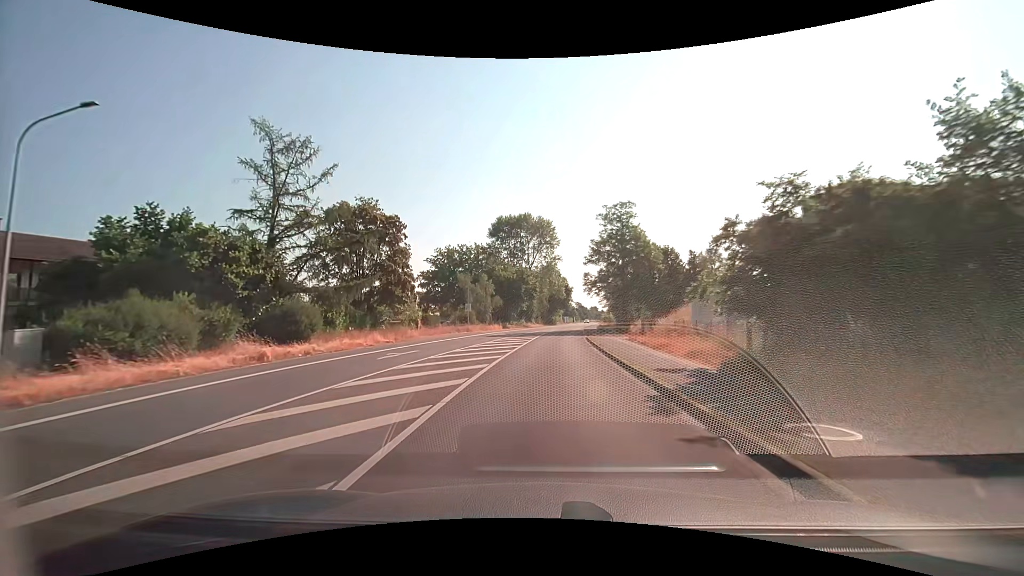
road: secondary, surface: asphalt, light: Day
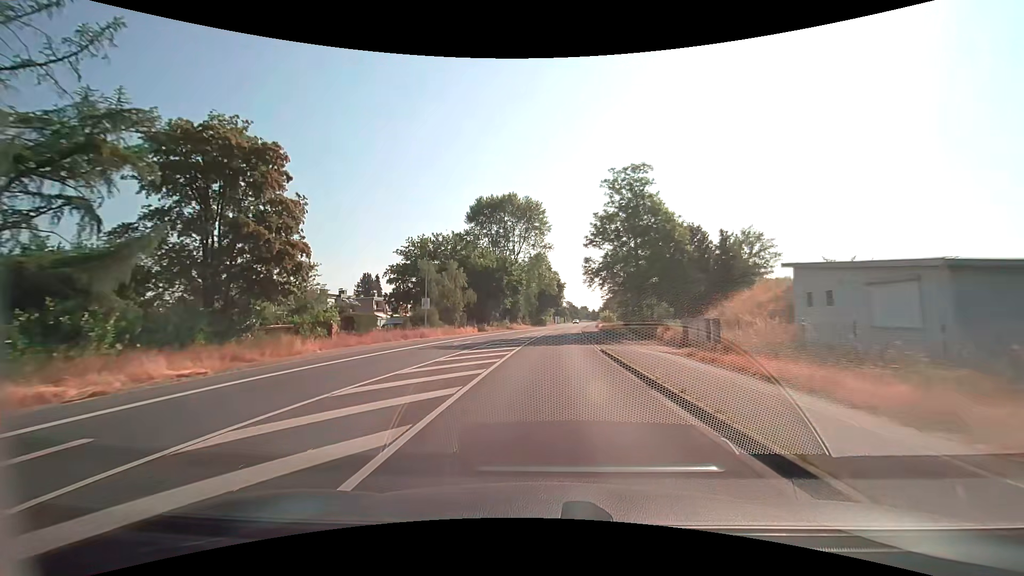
(+0.1, +15.7) m; +1°
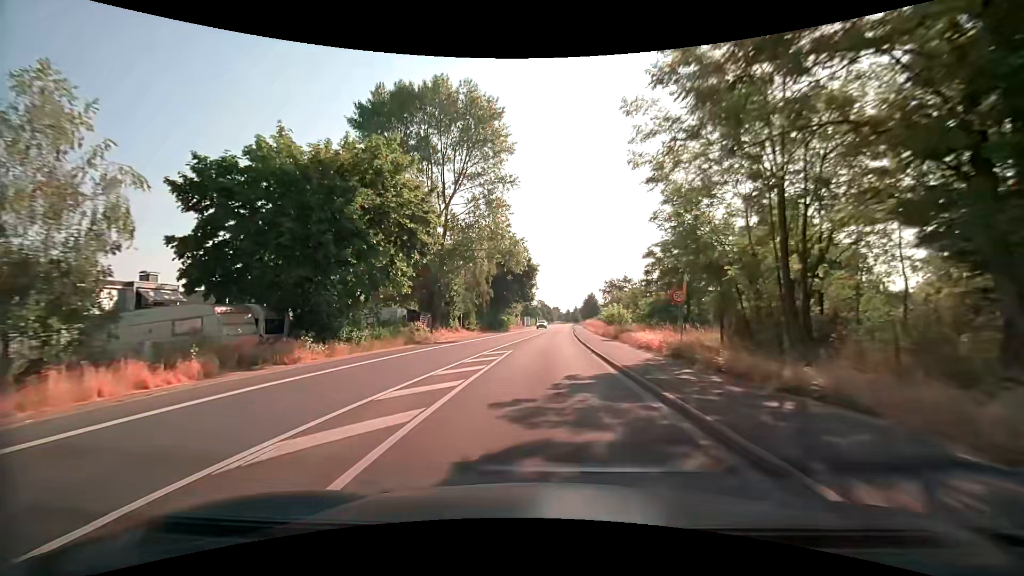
(+1.0, +39.5) m; +3°
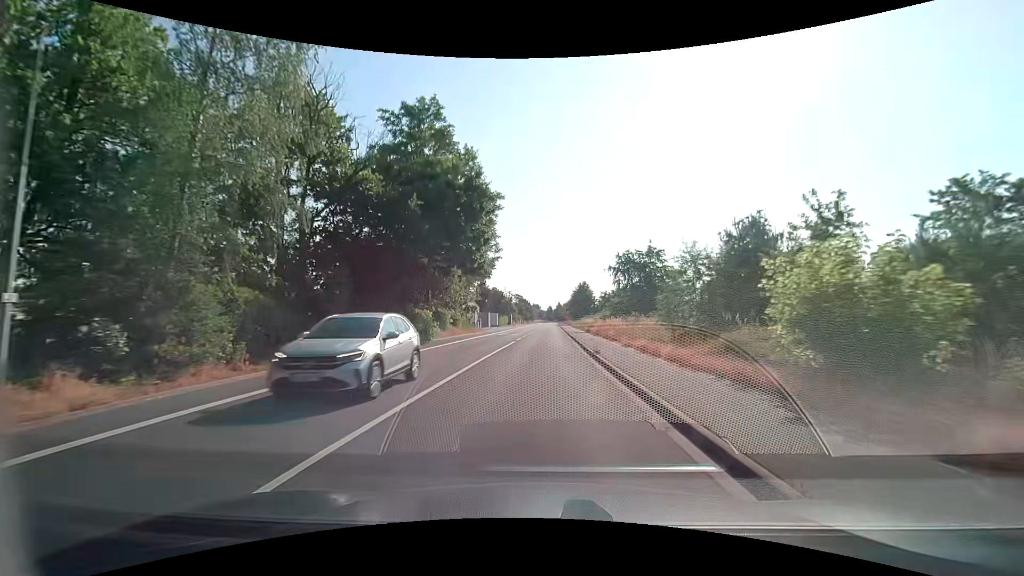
(+0.9, +39.6) m; +2°
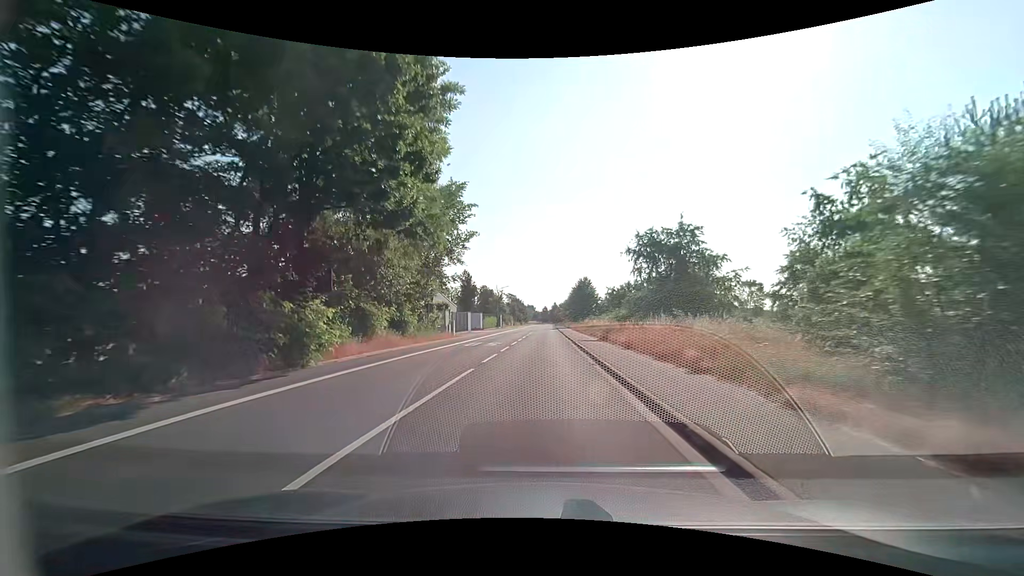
(+0.2, +15.9) m; +1°
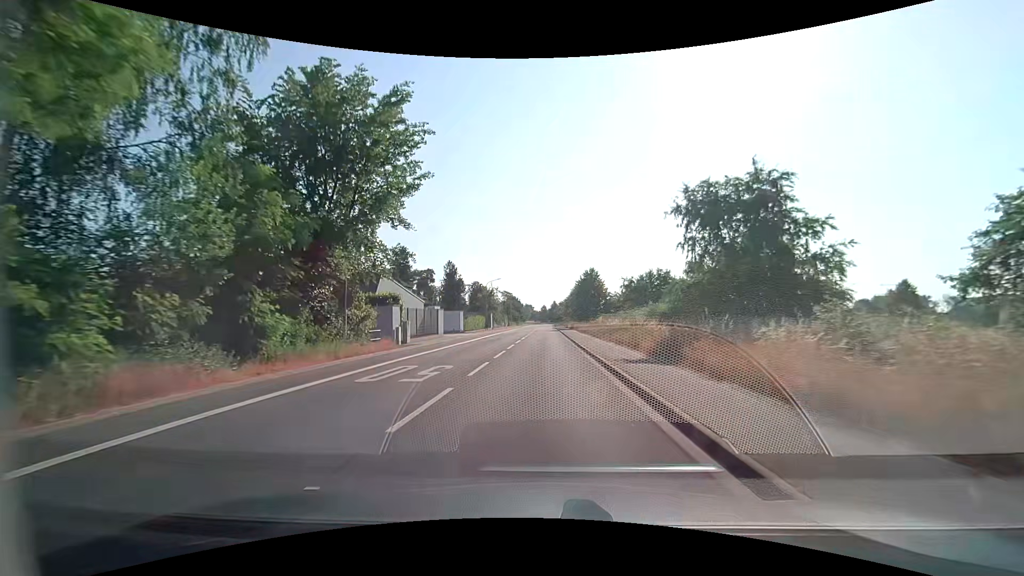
(+0.1, +15.9) m; 0°
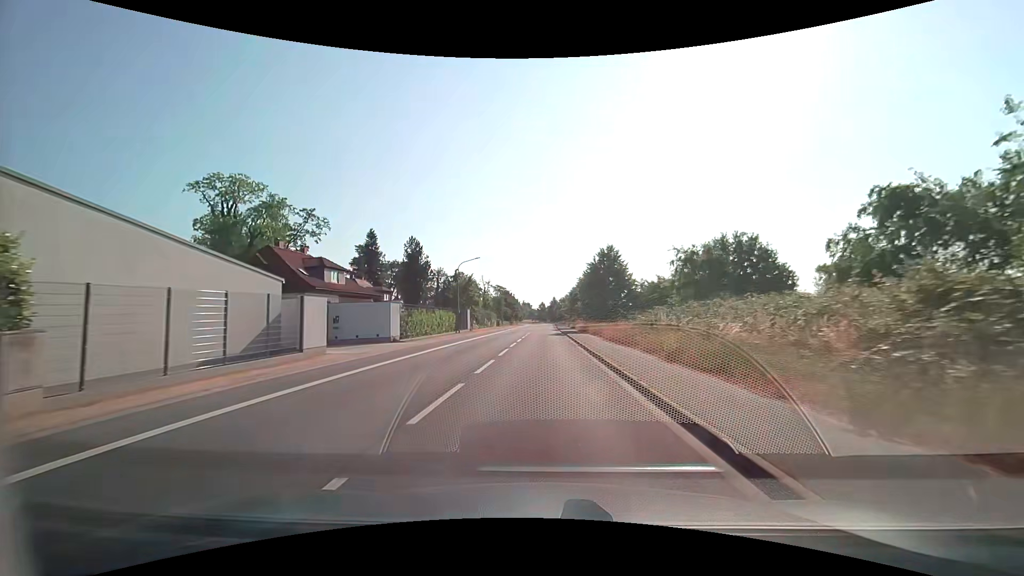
(+0.1, +24.0) m; 0°
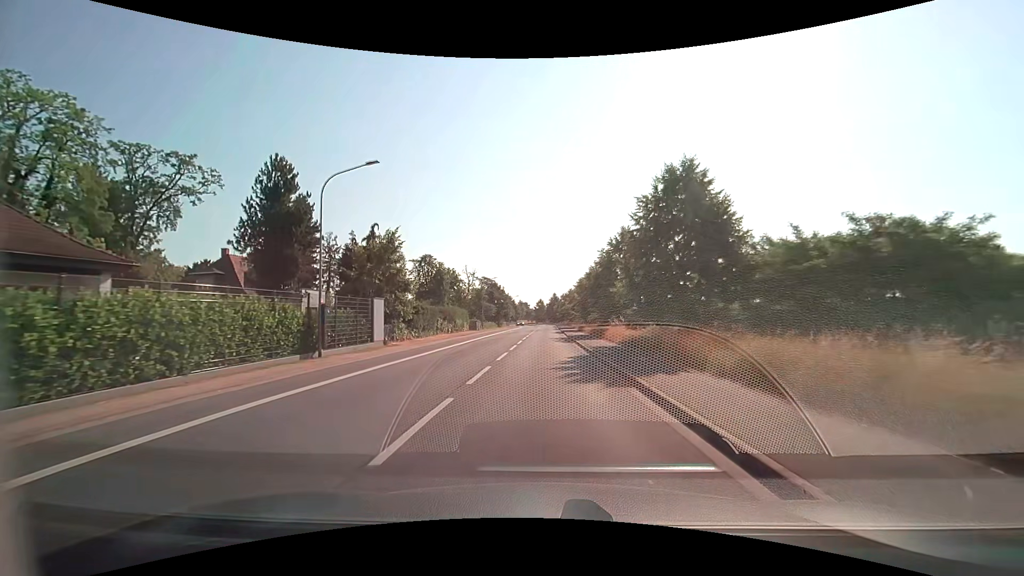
(+0.2, +32.1) m; 0°
(0, +10) (0, +20) (0, +30) (0, +40) (0, +50) (0, +60) (+1, +70) (+1, +80) (+1, +90) (+1, +100) m
